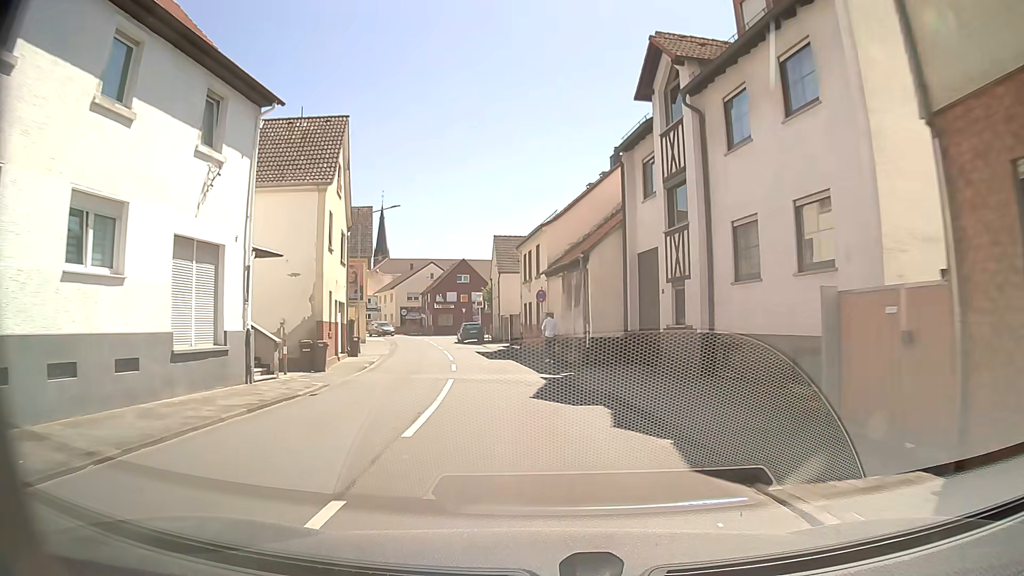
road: tertiary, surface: asphalt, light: Day
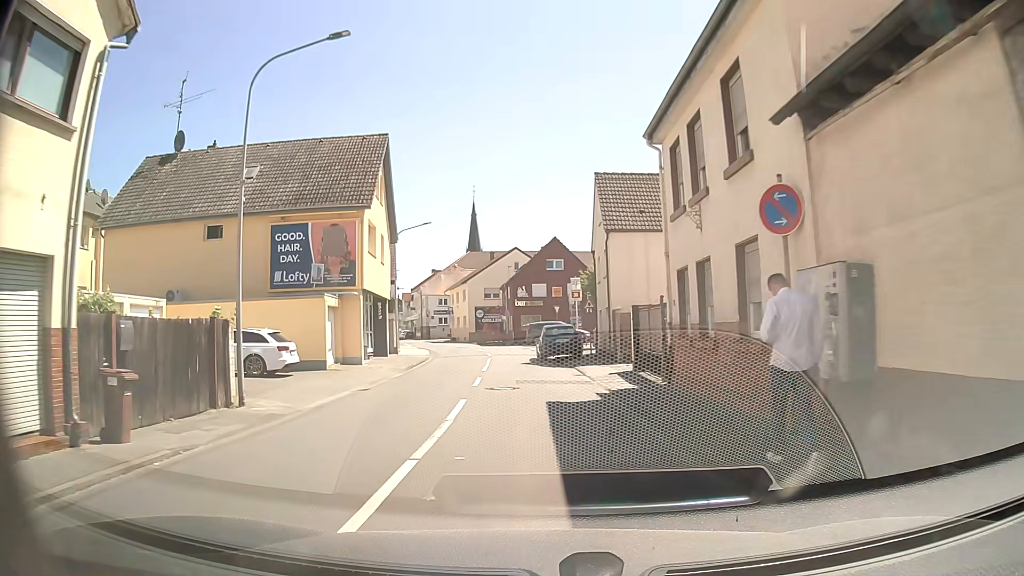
(-1.0, +22.4) m; -9°
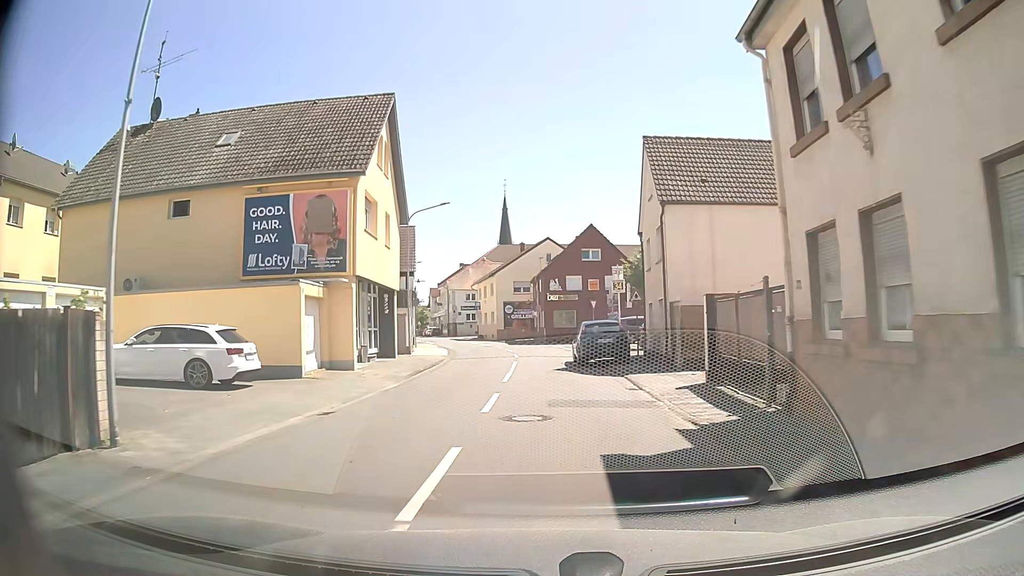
(0.0, +5.5) m; -2°
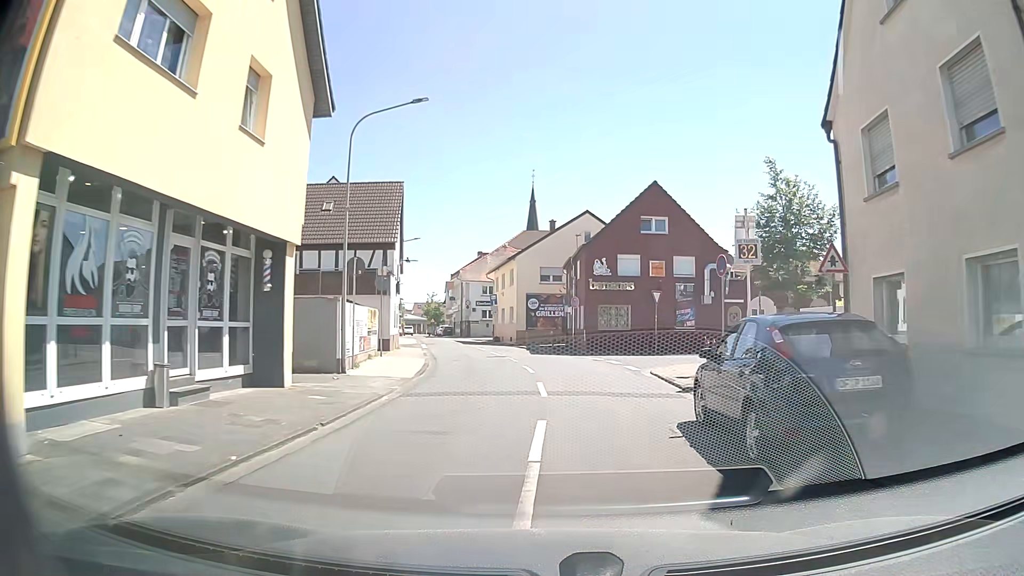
(-0.6, +16.0) m; -3°
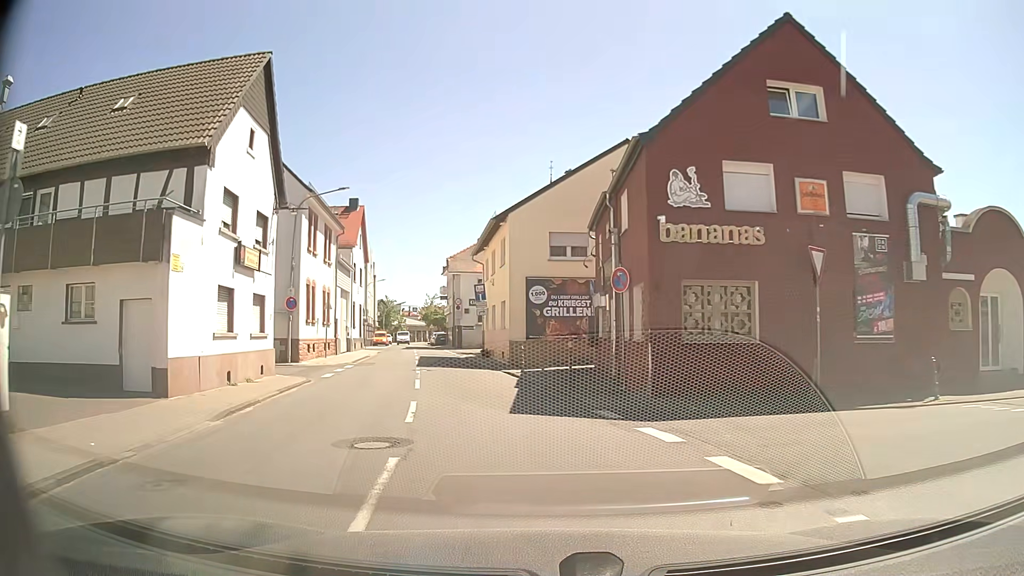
(+0.6, +20.4) m; -2°
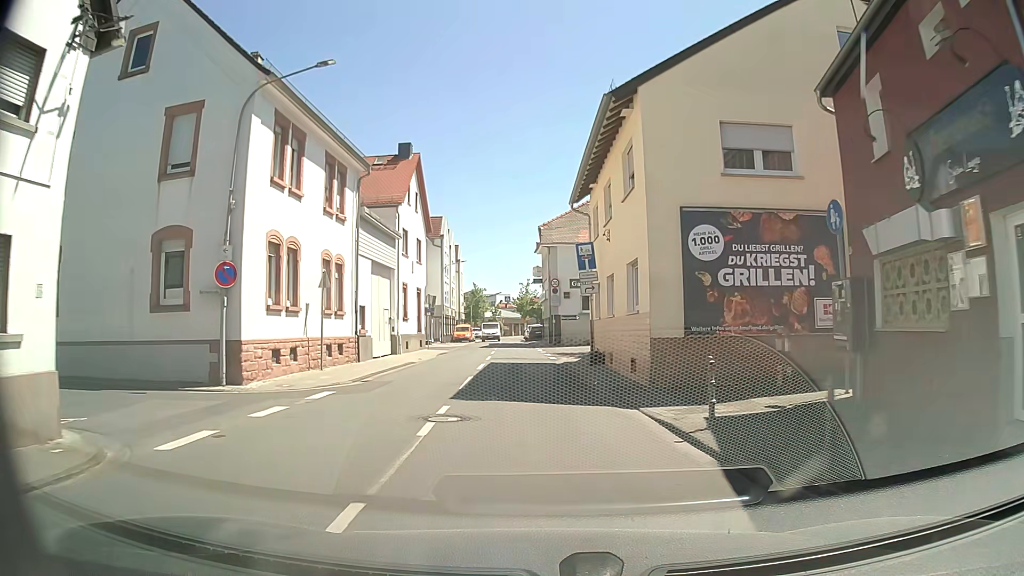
(-1.1, +14.4) m; -9°
